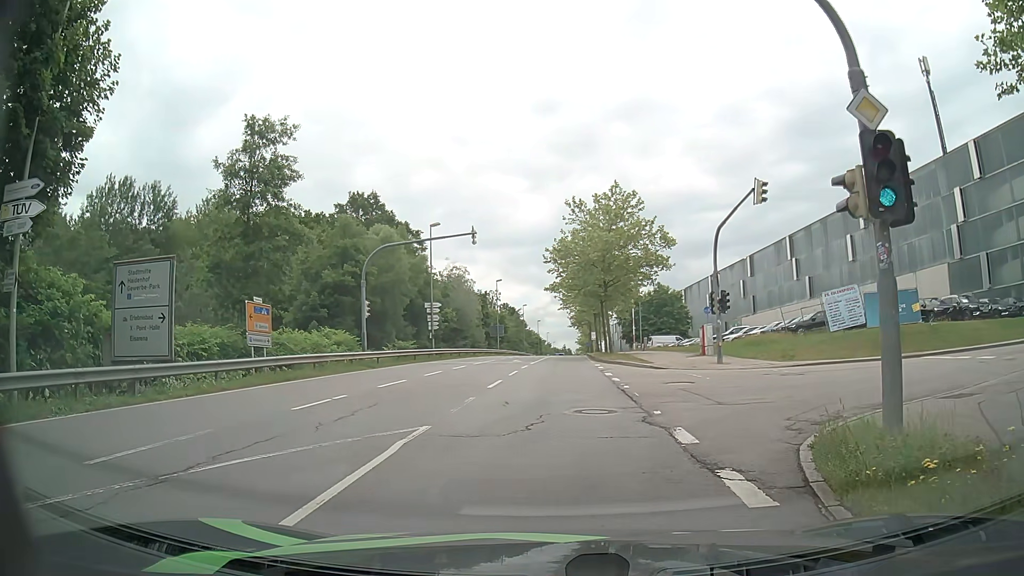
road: secondary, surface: asphalt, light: Day
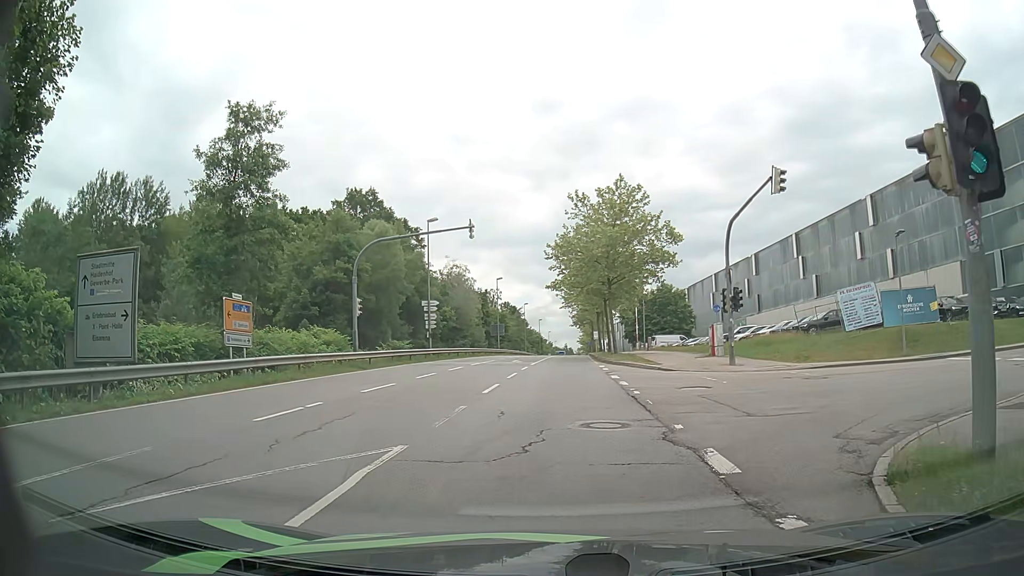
(0.0, +1.9) m; -2°
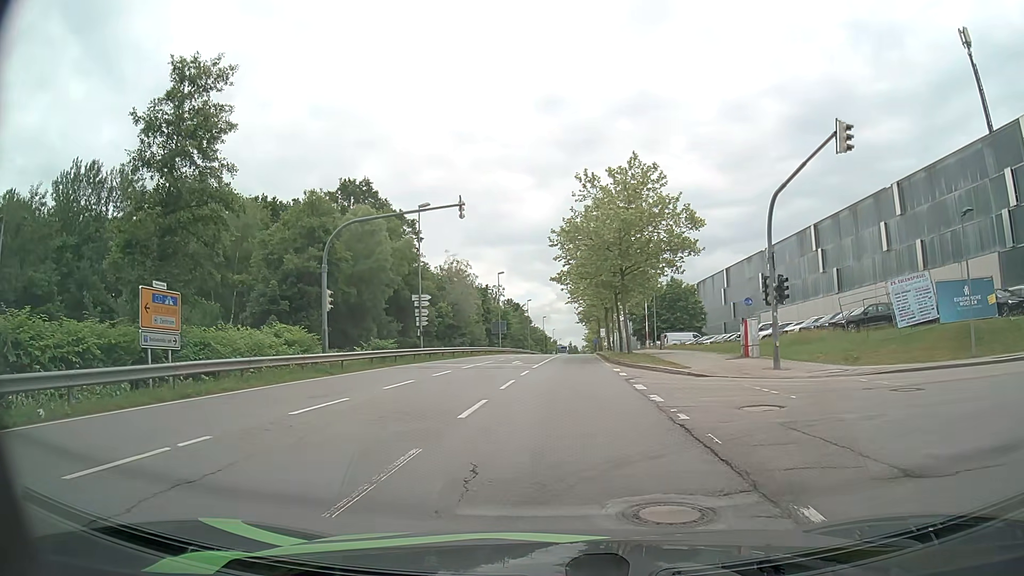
(0.0, +5.2) m; +1°
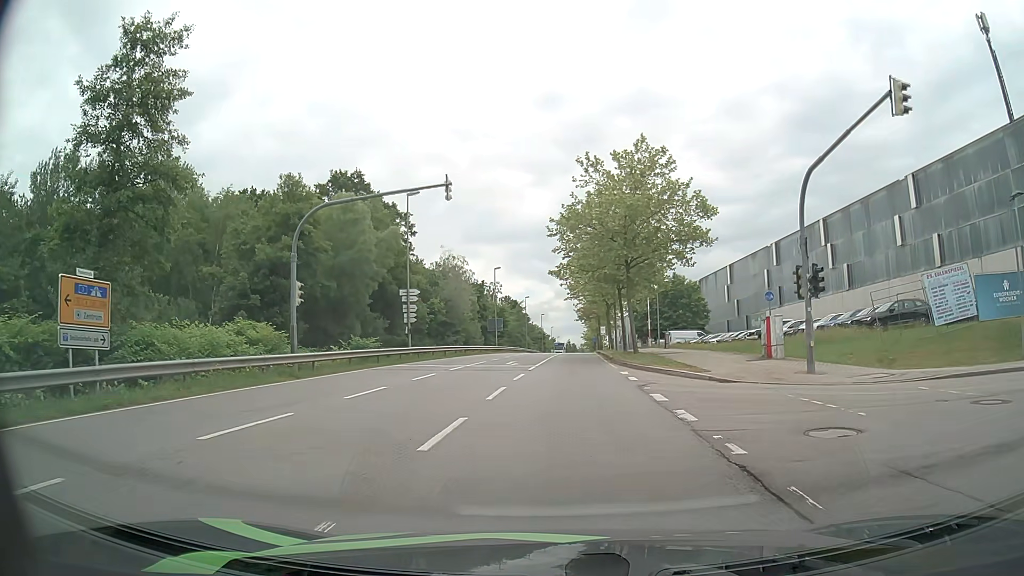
(0.0, +3.4) m; -1°
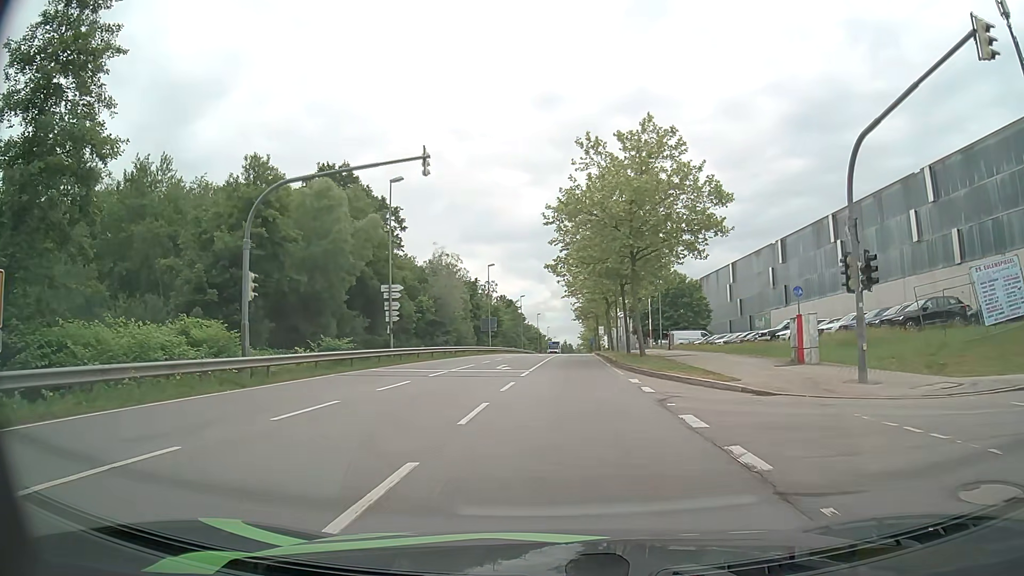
(0.0, +3.8) m; +1°
